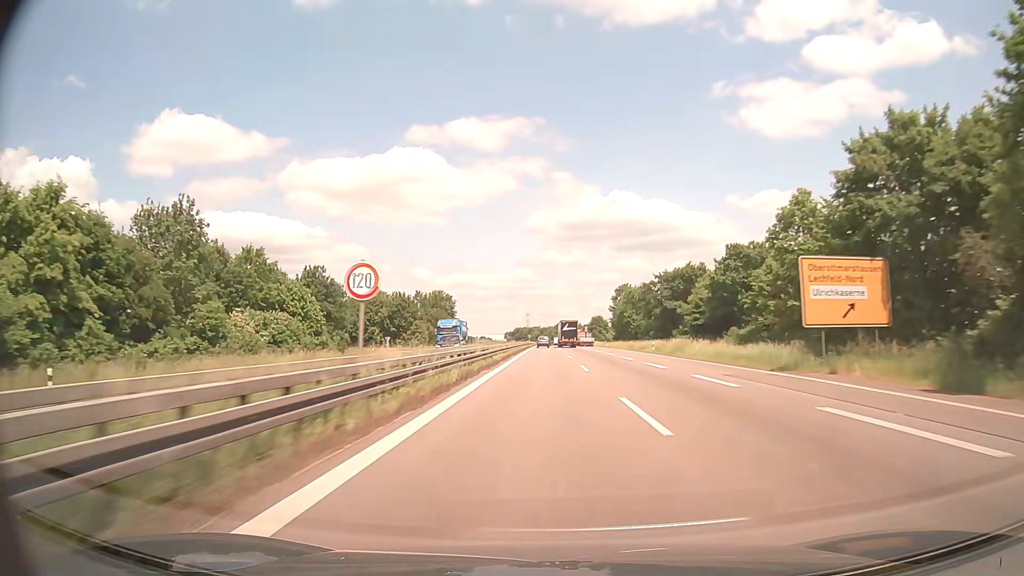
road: trunk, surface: asphalt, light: Day
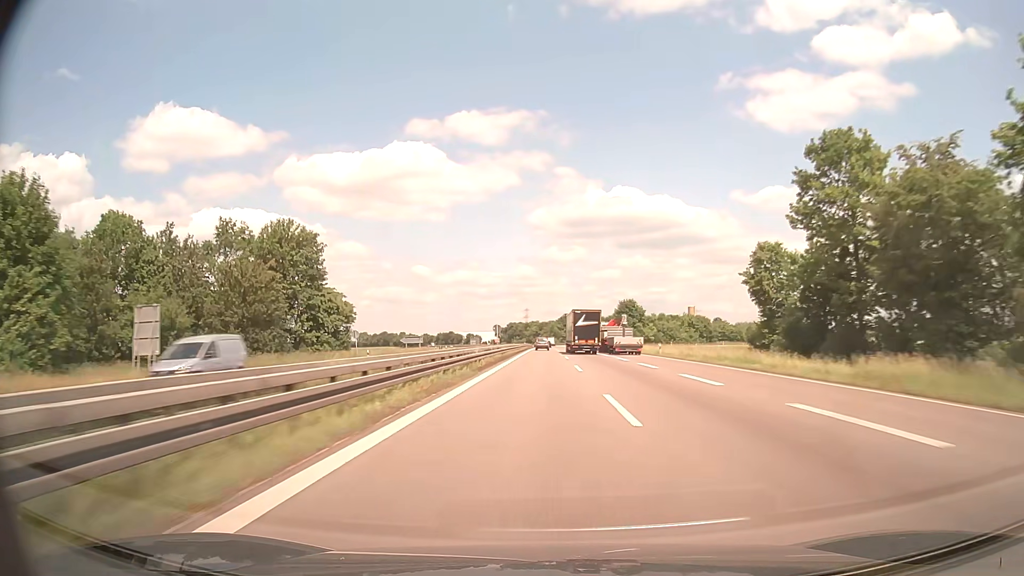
(-0.1, +106.5) m; 0°
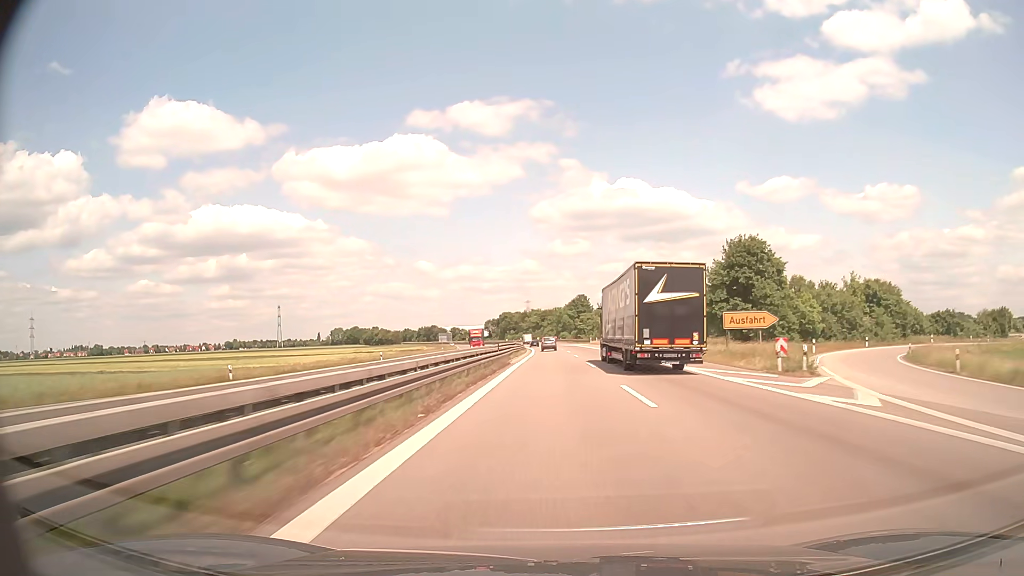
(-0.6, +104.8) m; 0°
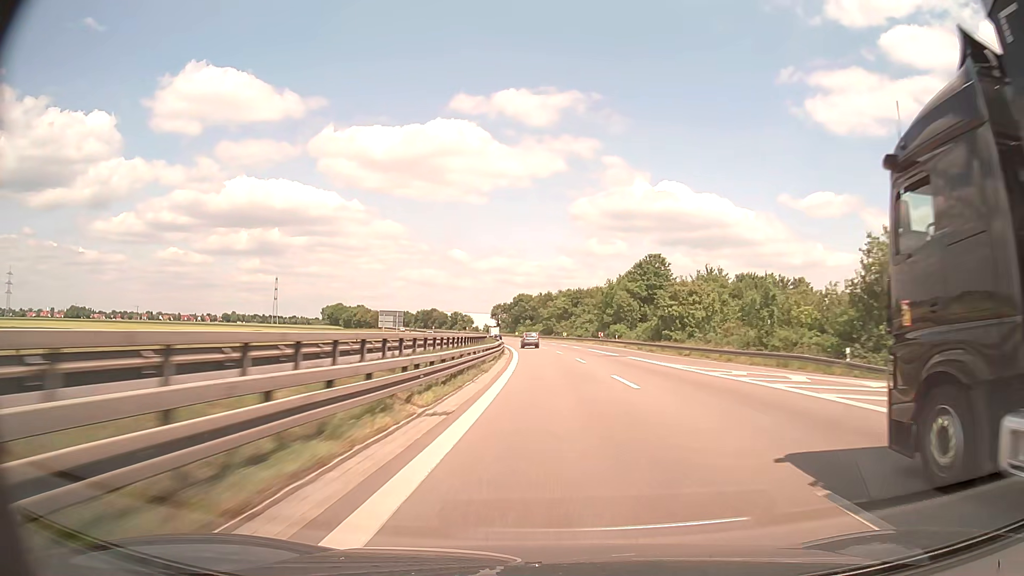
(-0.7, +103.3) m; -2°
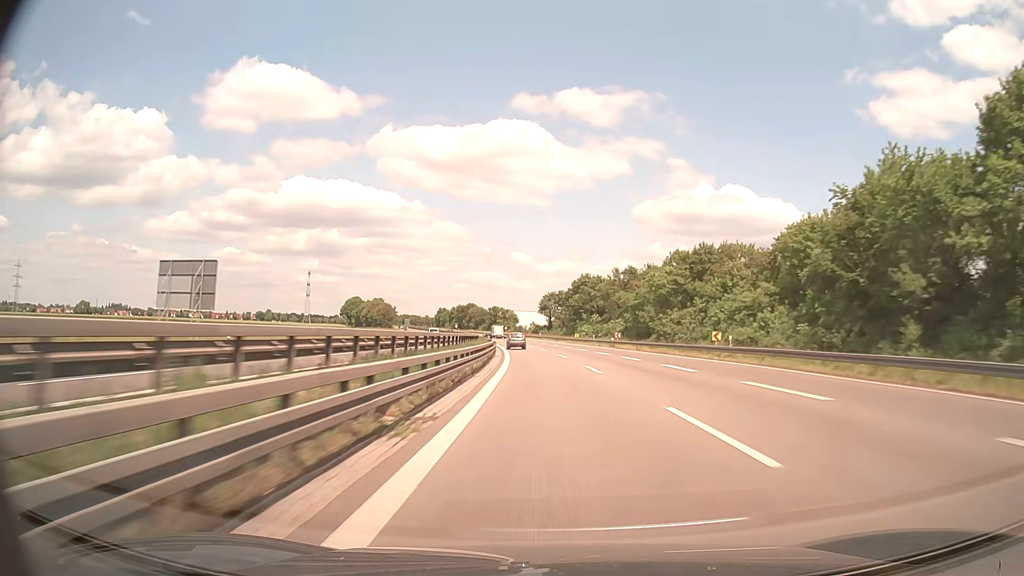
(-3.3, +82.4) m; -5°
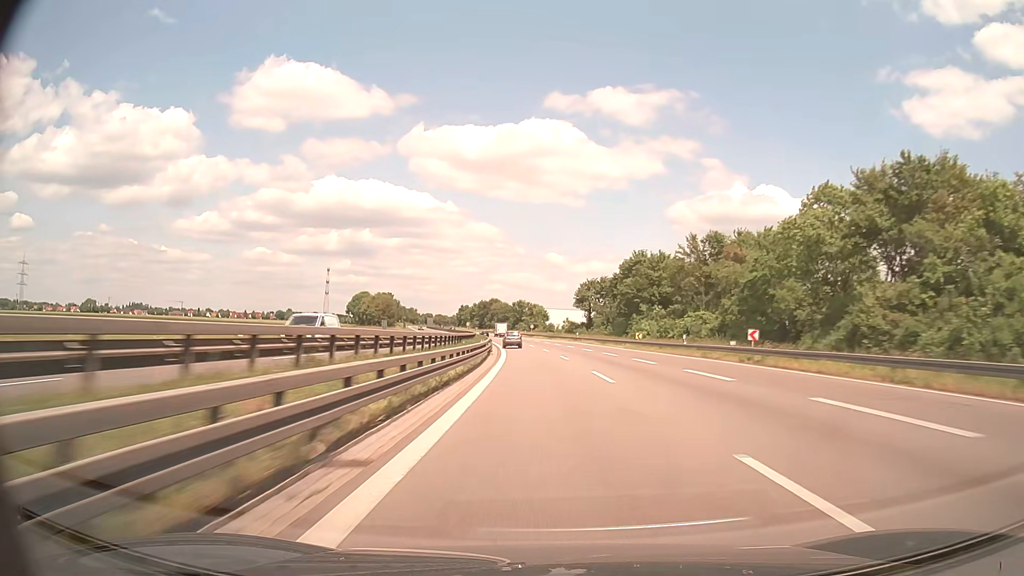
(-1.0, +41.2) m; -3°
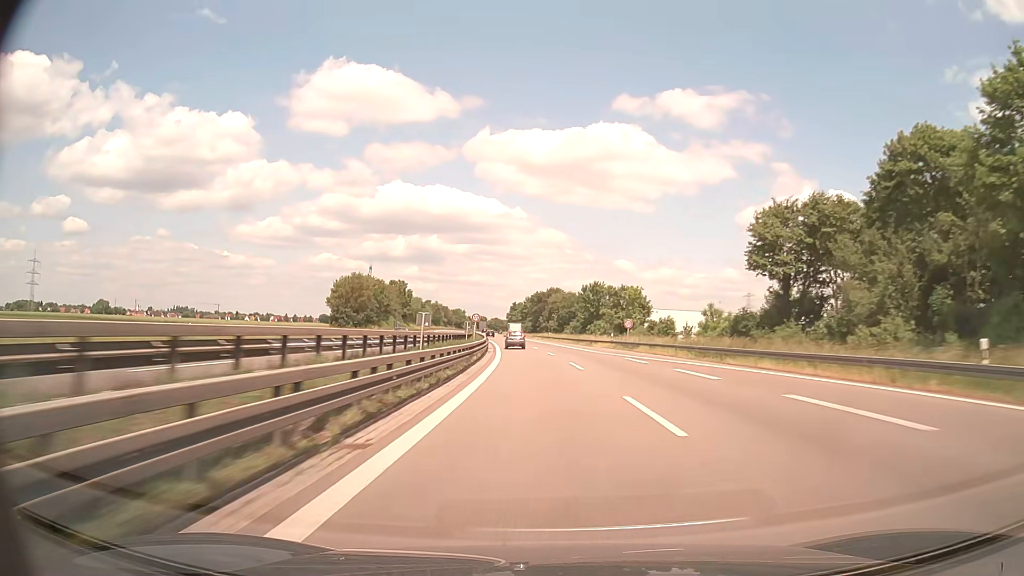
(-4.4, +82.0) m; -6°
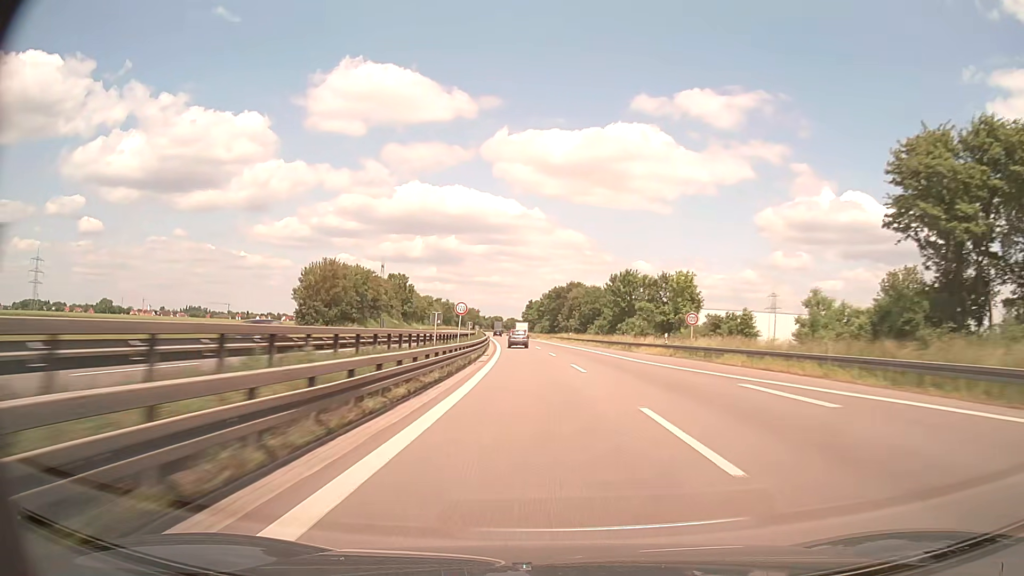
(-0.3, +20.5) m; -1°
(0, +10) (0, +20) (-1, +30) (-1, +40) (-2, +50) (-2, +60) (-3, +70) (-4, +80) (-5, +90) (-6, +100) m
